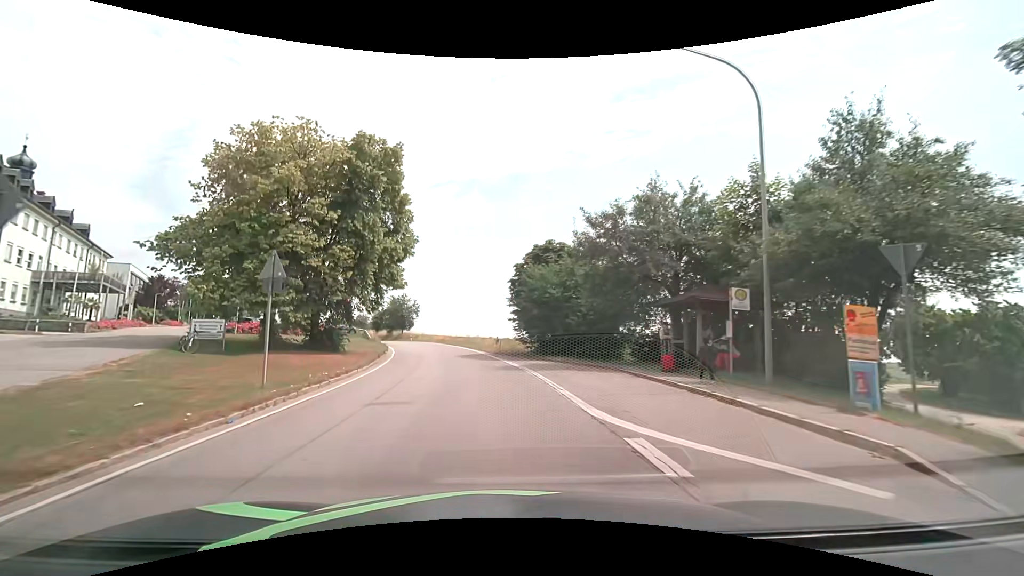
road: secondary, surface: asphalt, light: Day
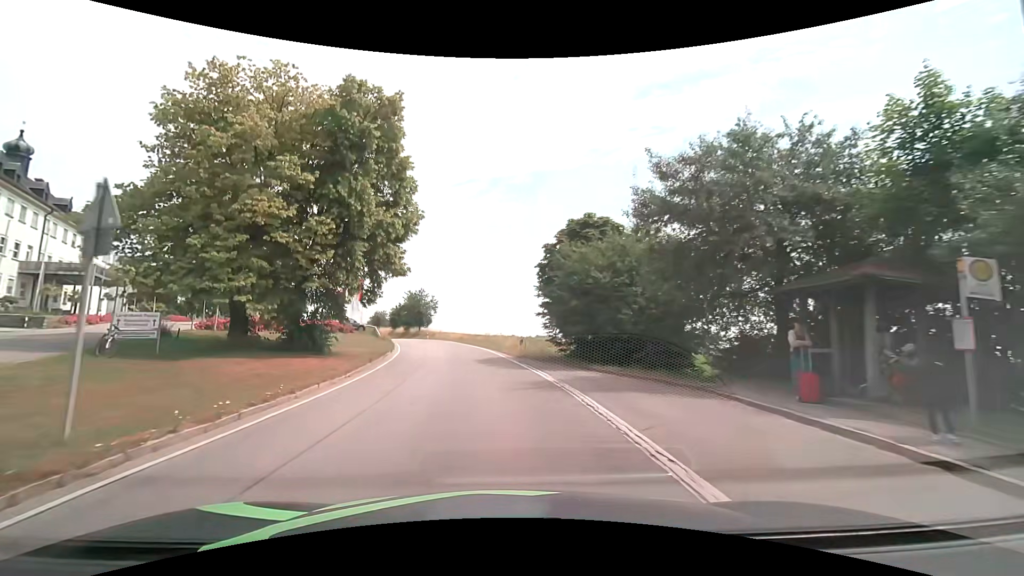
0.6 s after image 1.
(-0.1, +6.2) m; -2°
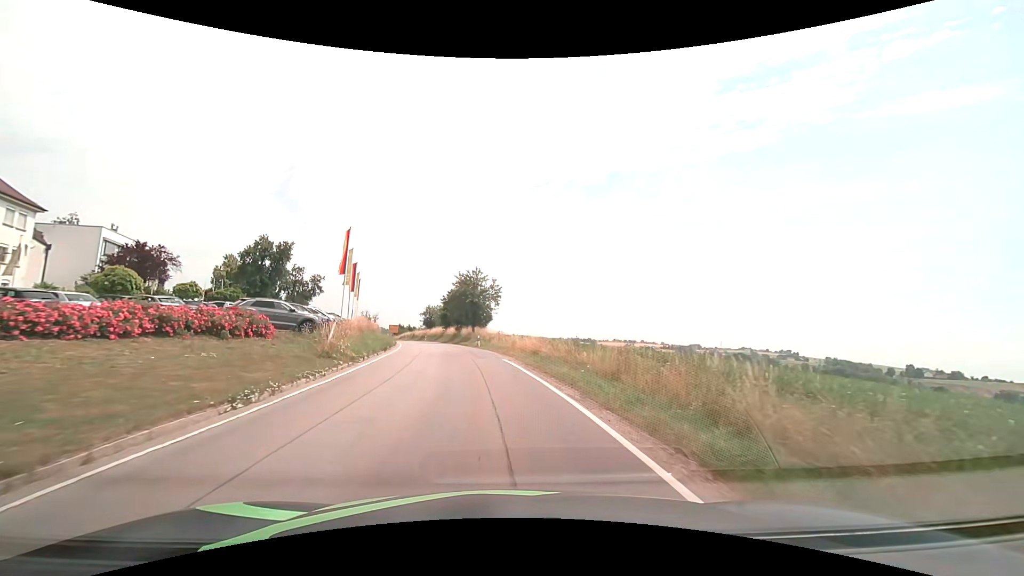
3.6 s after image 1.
(-2.7, +32.5) m; -9°
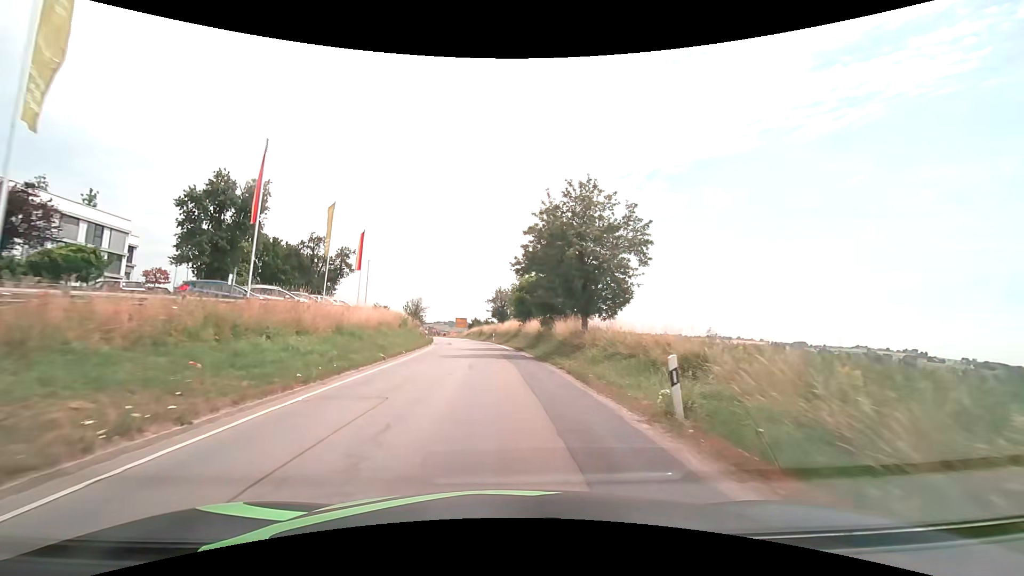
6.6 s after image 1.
(-3.4, +34.9) m; -10°
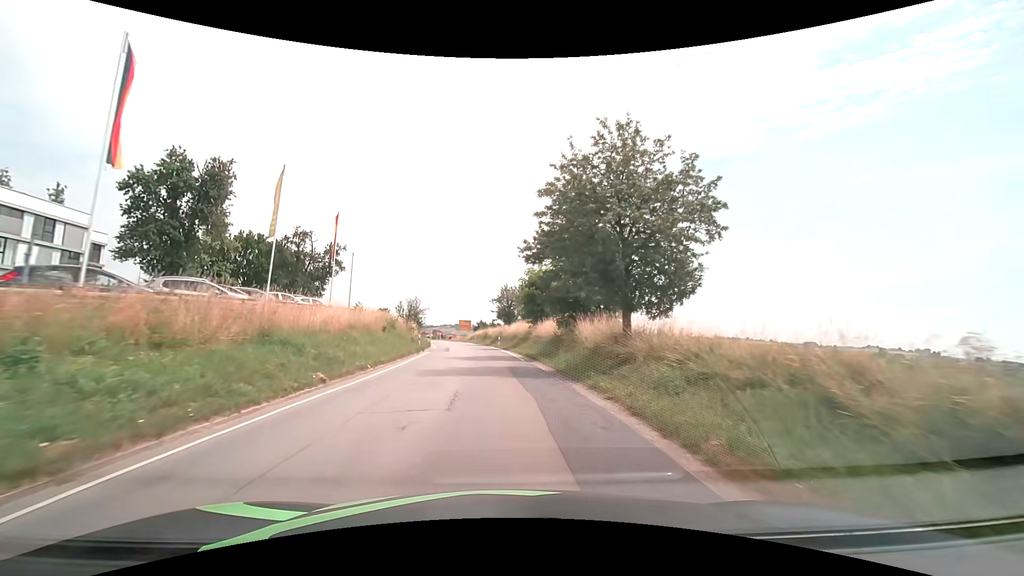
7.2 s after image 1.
(0.0, +7.4) m; 0°
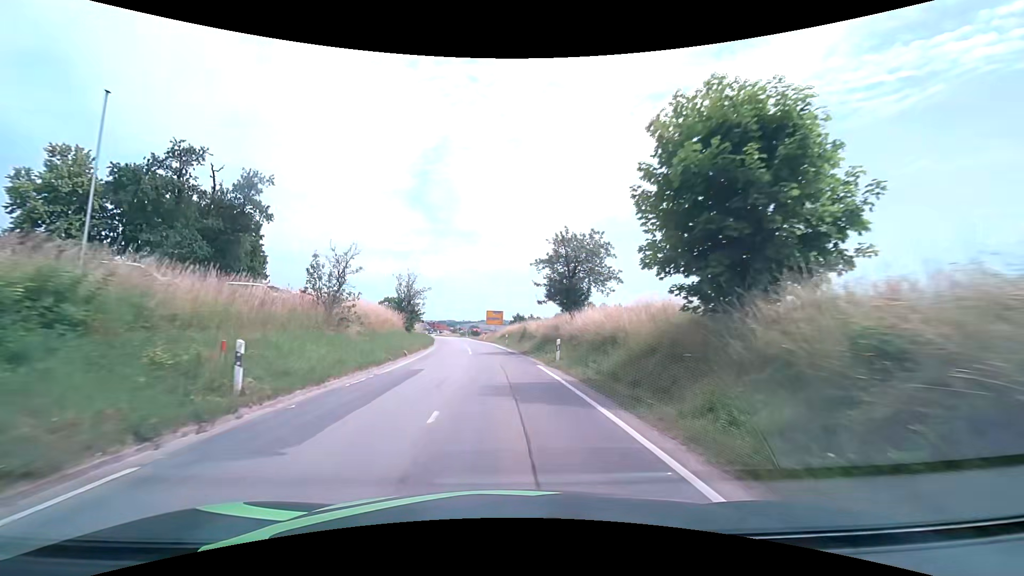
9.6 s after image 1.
(-1.2, +31.0) m; -4°
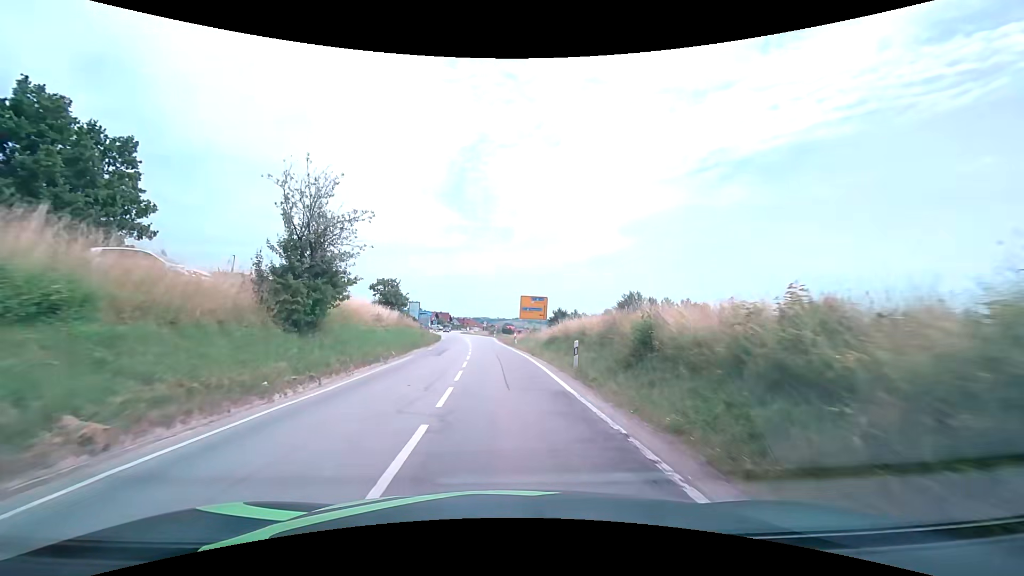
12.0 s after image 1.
(-0.9, +29.7) m; -4°
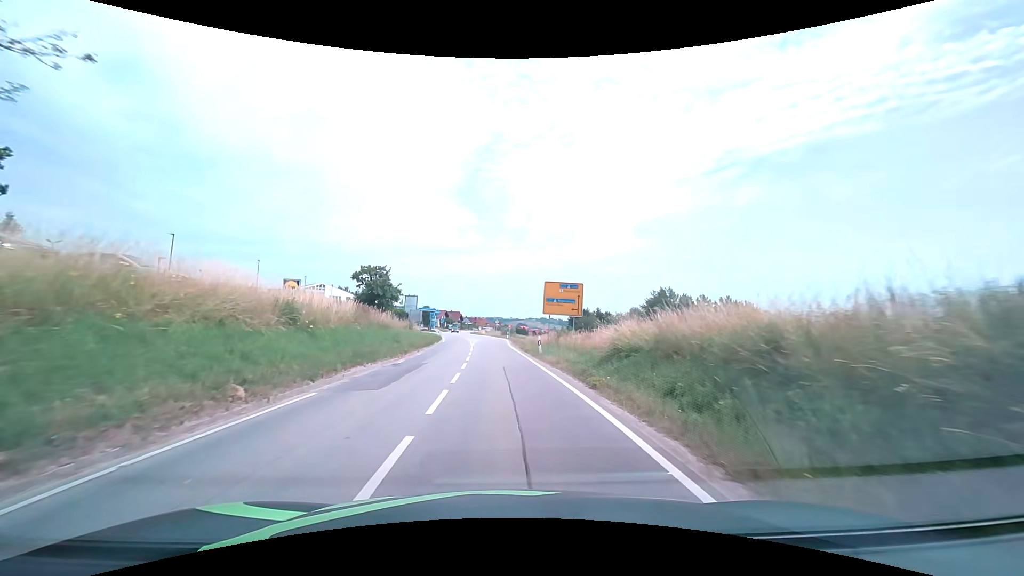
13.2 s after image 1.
(-0.3, +14.3) m; -2°
(0, +10) (0, +20) (0, +30) (-1, +40) (-1, +50) (-1, +60) (-2, +70) (-3, +80) (-4, +90) (-5, +100) m
